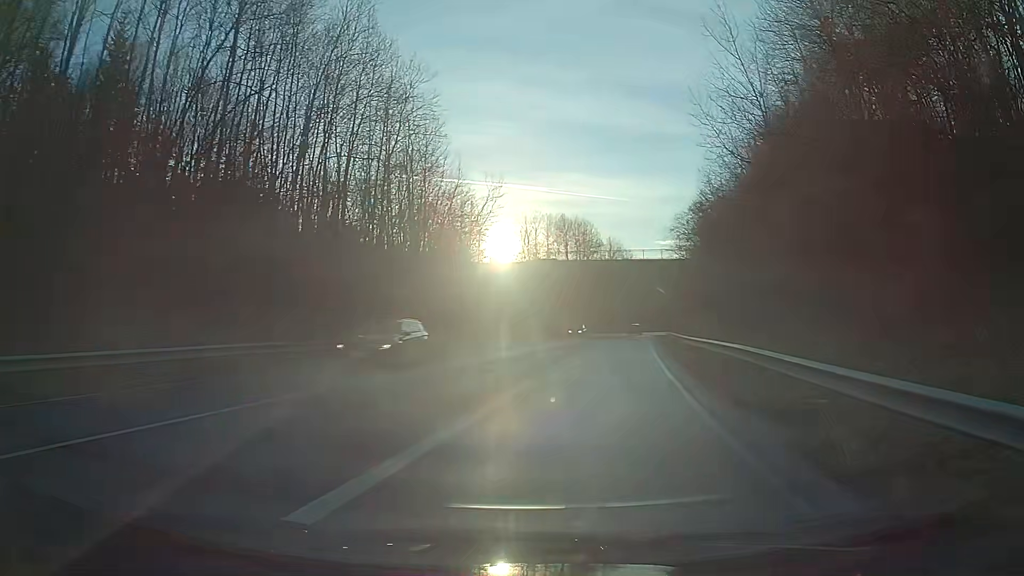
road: primary_link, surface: asphalt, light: Day
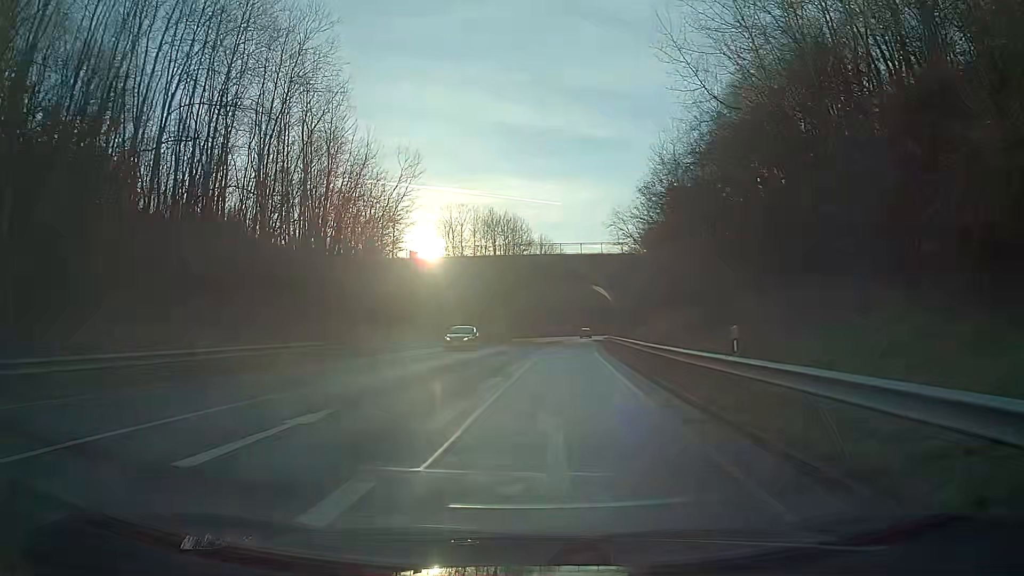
(+0.5, +10.8) m; +4°
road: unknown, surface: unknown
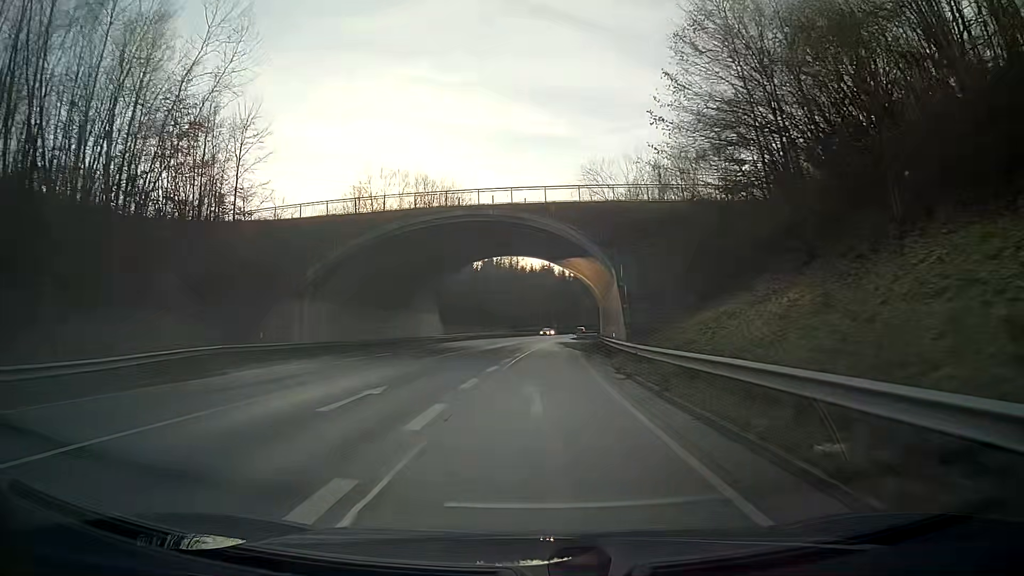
(+1.2, +30.7) m; +4°
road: primary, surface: asphalt
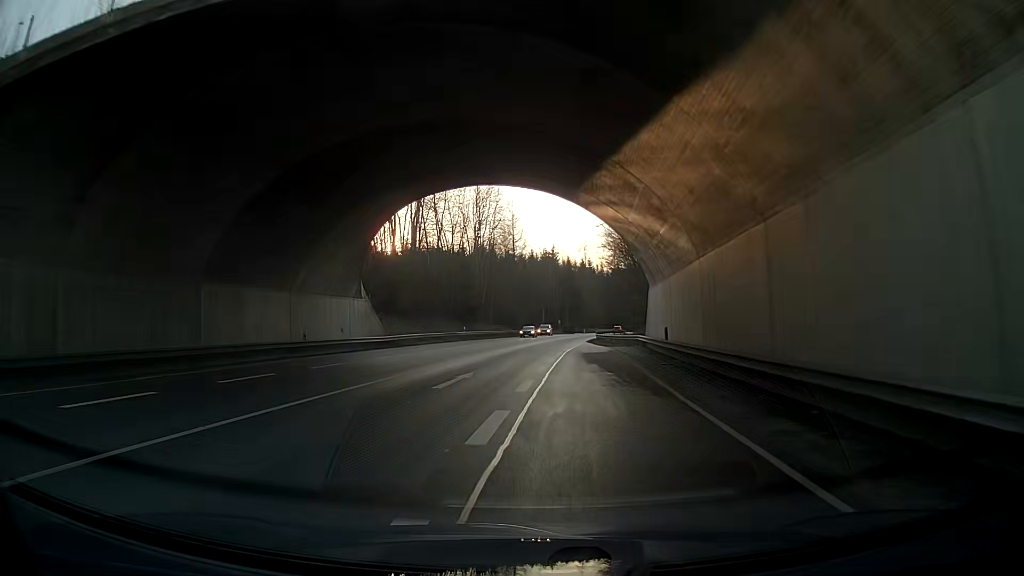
(0.0, +31.8) m; 0°
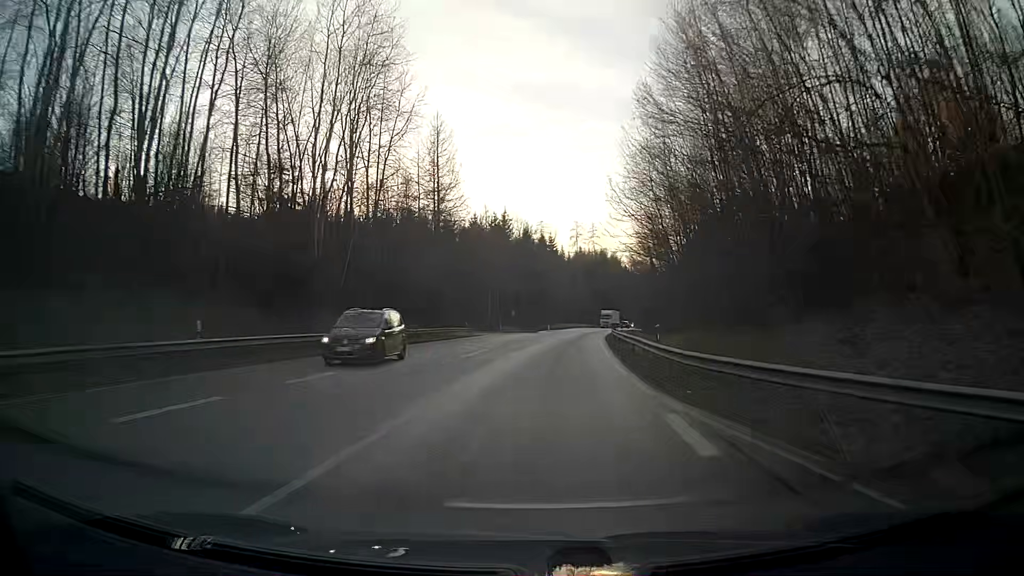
(+1.8, +49.2) m; +5°
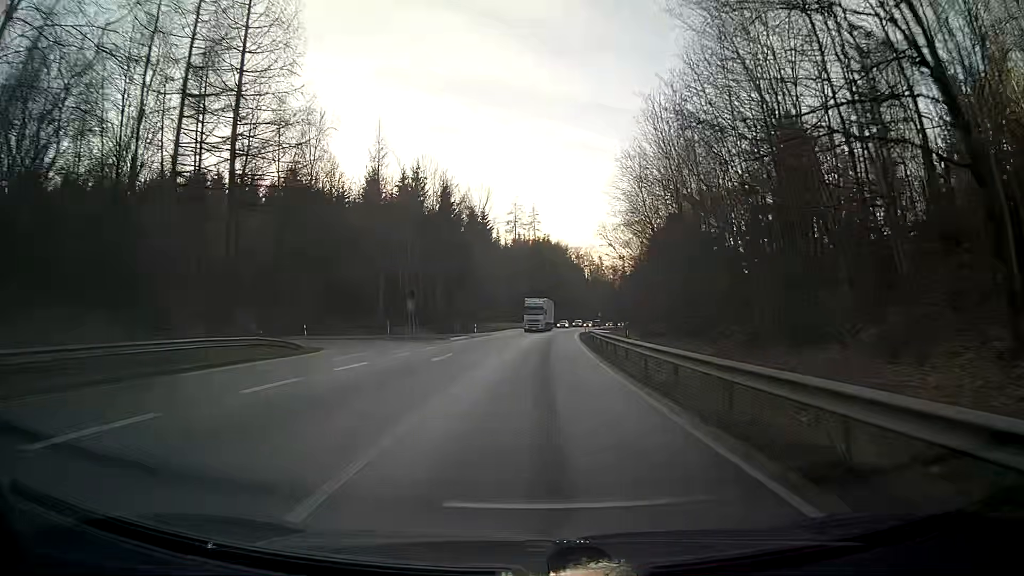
(+1.7, +37.8) m; +5°
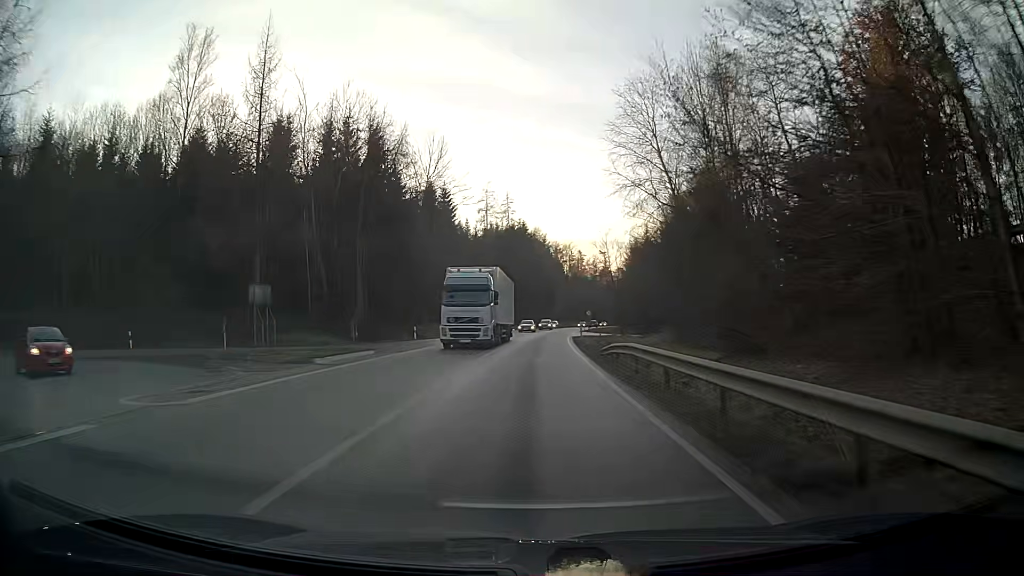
(+0.5, +25.2) m; +2°
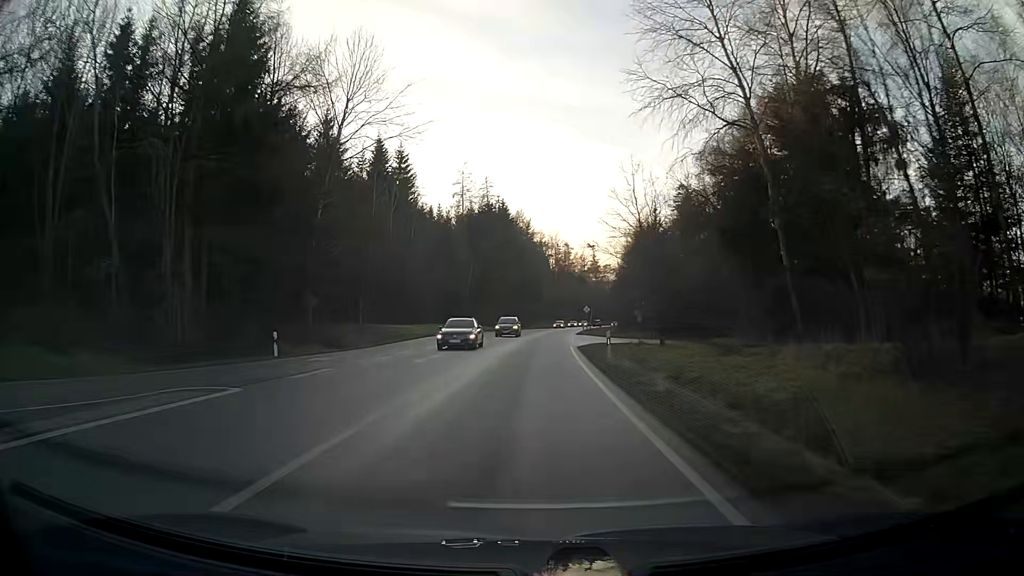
(+0.3, +25.1) m; +1°
